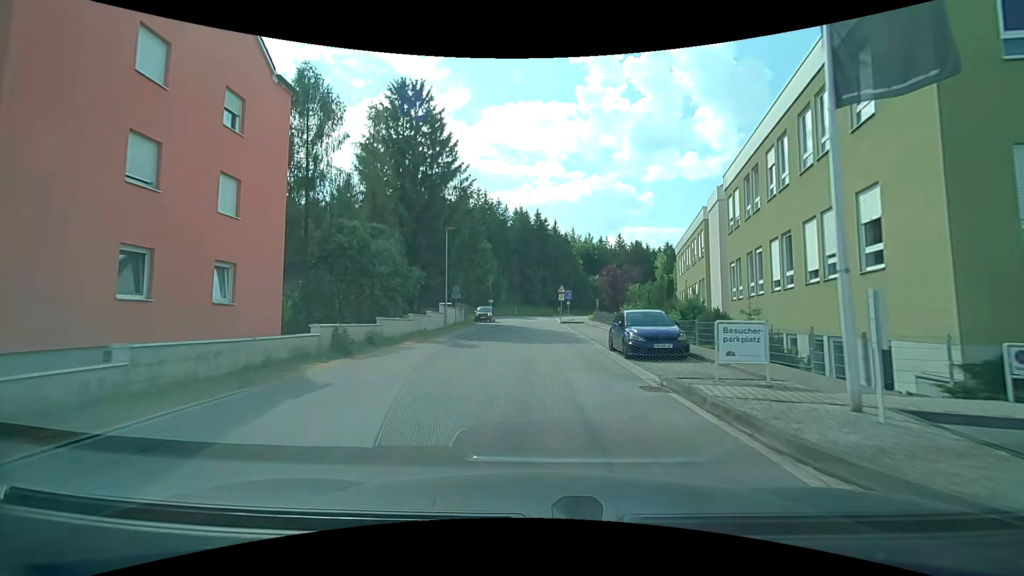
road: unclassified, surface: asphalt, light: Day
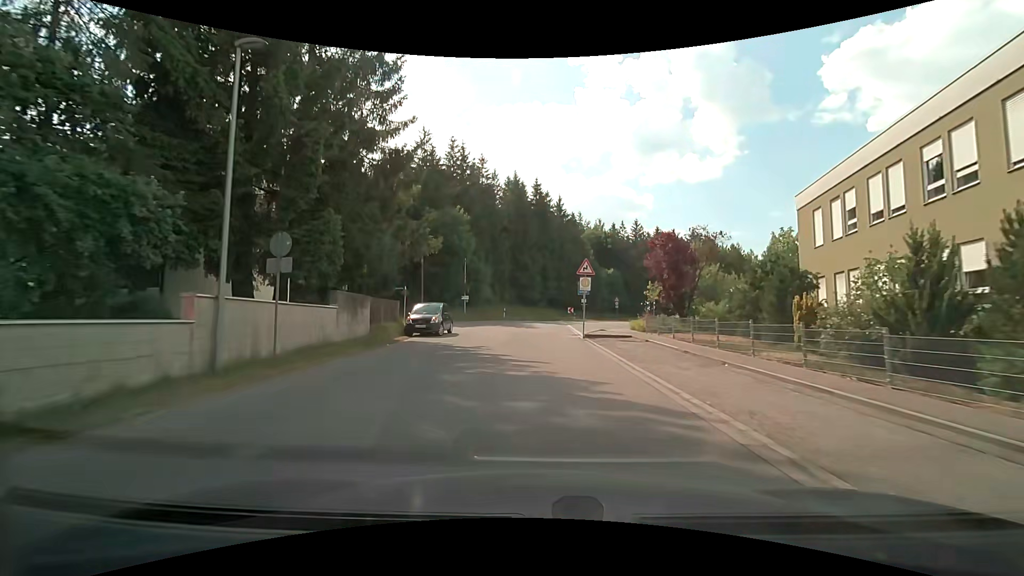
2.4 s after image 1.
(+0.1, +25.3) m; 0°
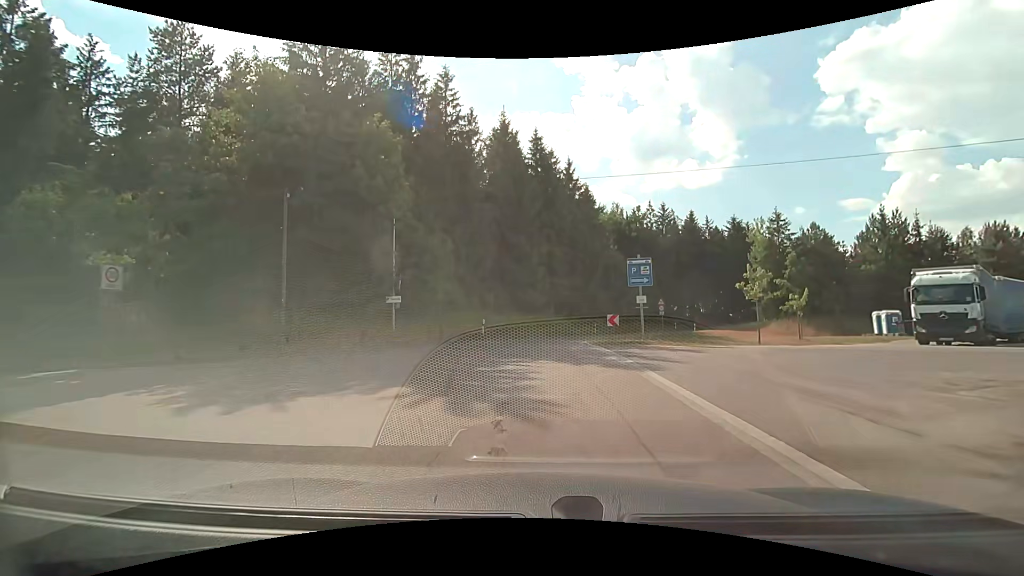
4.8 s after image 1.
(0.0, +24.8) m; -1°
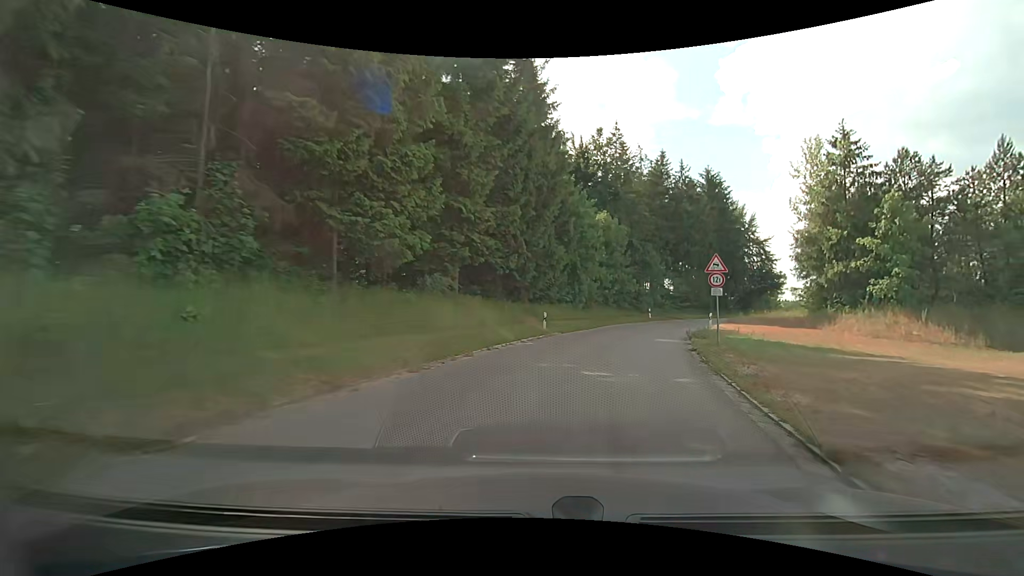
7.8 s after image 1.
(+1.1, +30.1) m; +9°
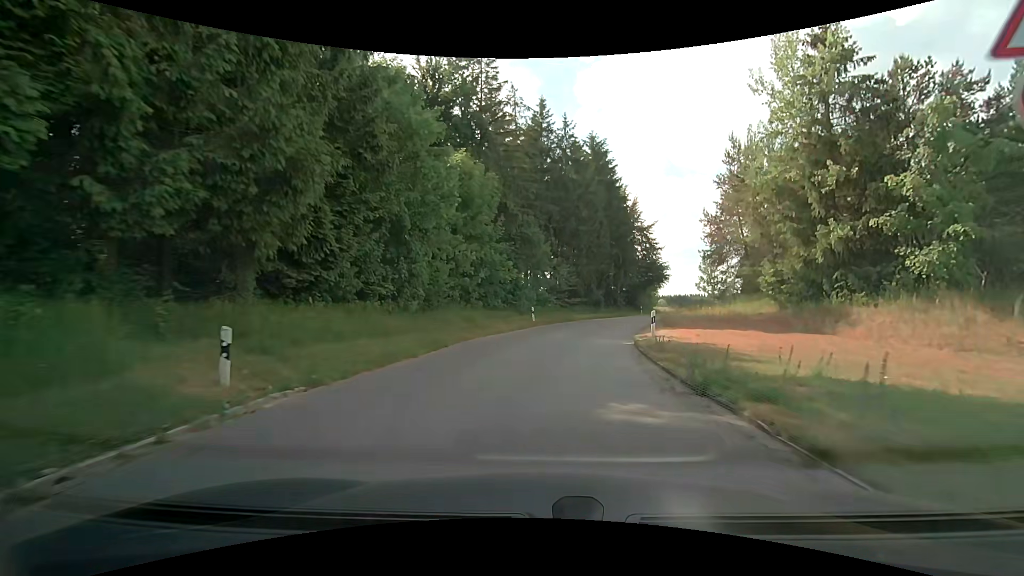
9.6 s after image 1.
(+2.8, +18.1) m; +16°
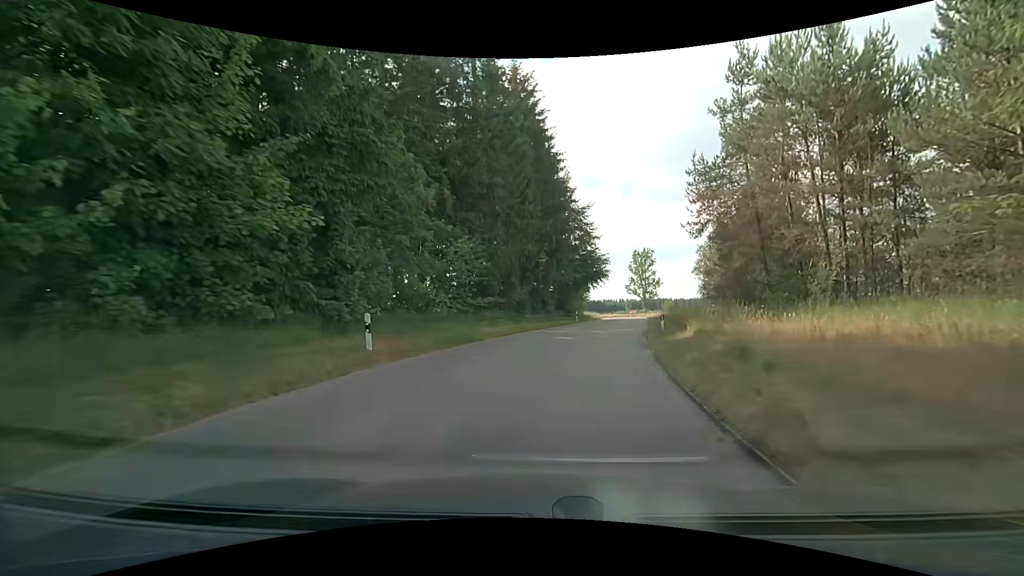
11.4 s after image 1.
(+1.3, +19.3) m; +9°
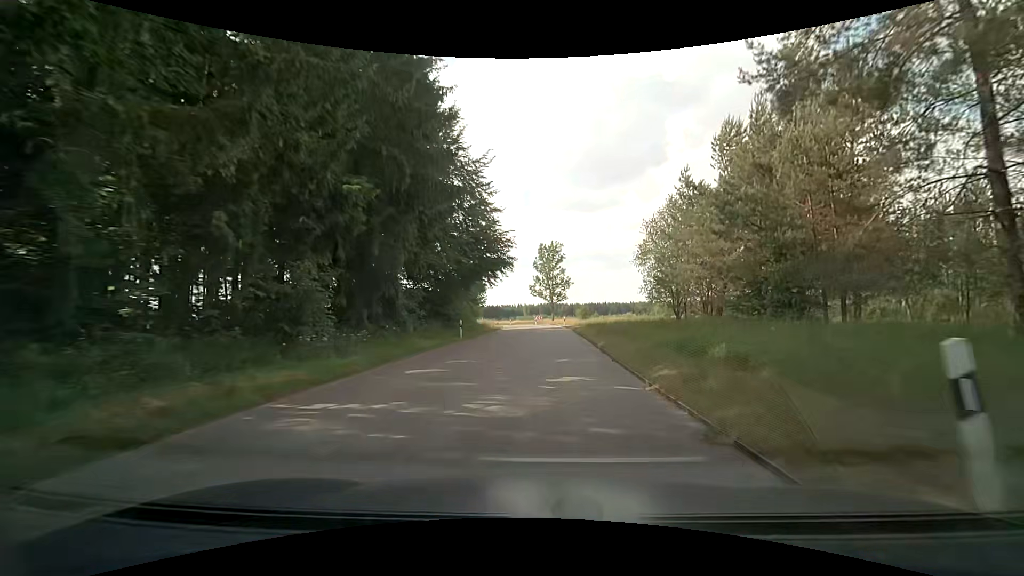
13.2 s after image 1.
(+1.9, +20.5) m; +11°
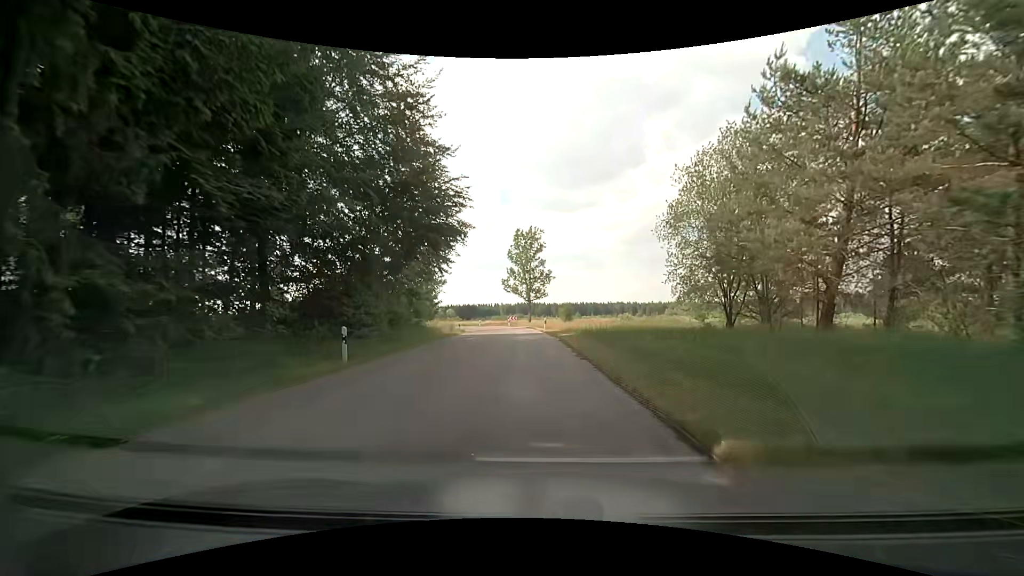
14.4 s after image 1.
(+0.5, +14.2) m; +3°
(0, +10) (0, +20) (0, +30) (-1, +40) (-2, +50) (-3, +60) (-6, +69) (-10, +79) (-15, +87) (-22, +95) m
